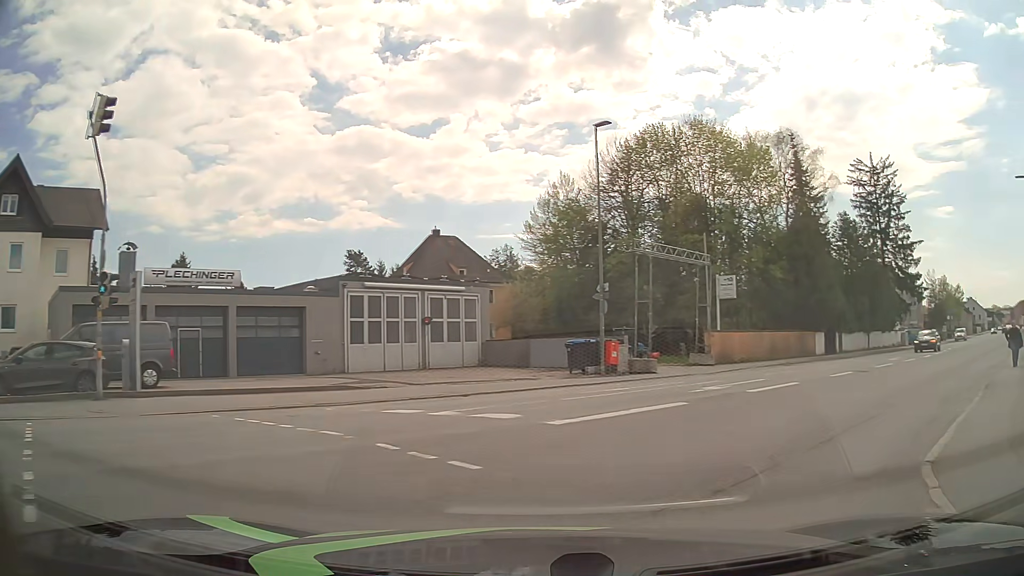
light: Day
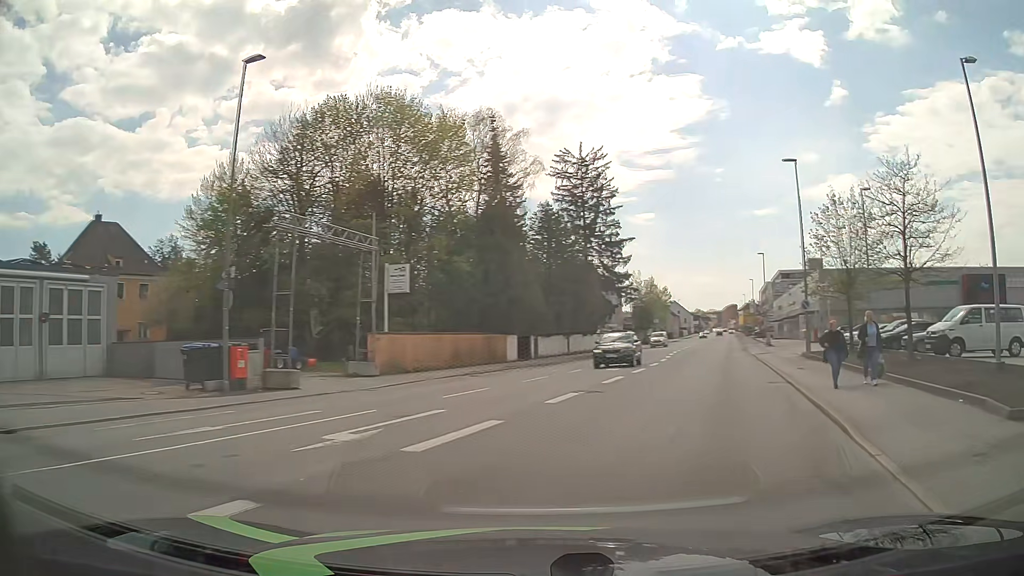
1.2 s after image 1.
(+1.8, +7.1) m; +29°
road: tertiary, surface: asphalt
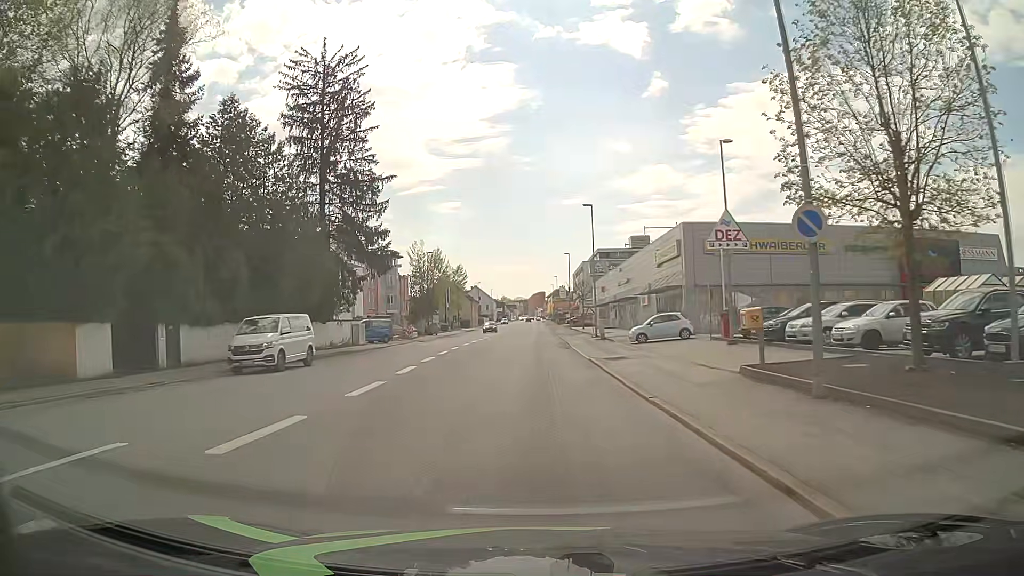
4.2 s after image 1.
(+5.9, +24.3) m; +15°
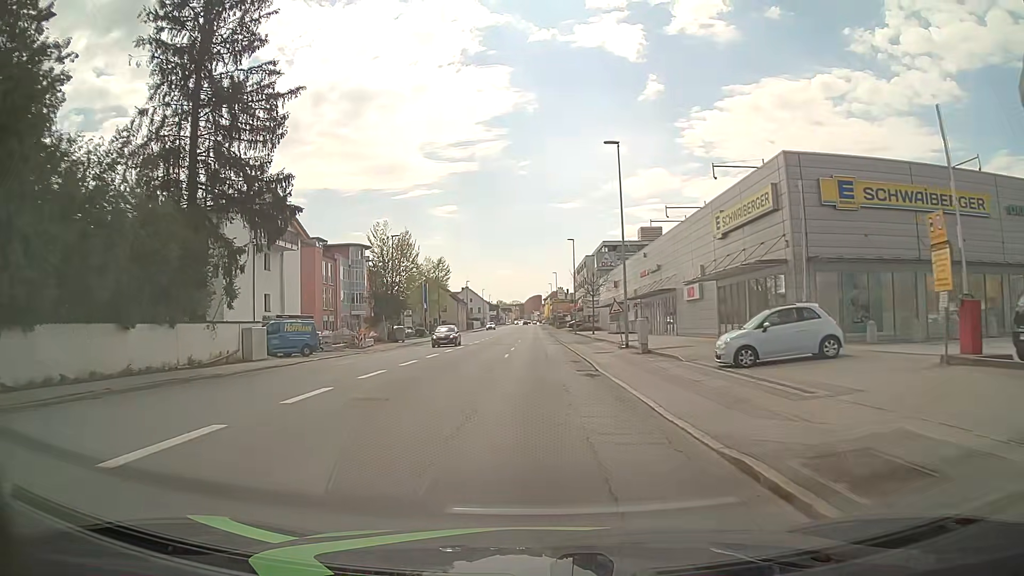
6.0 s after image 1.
(+0.1, +19.3) m; +1°
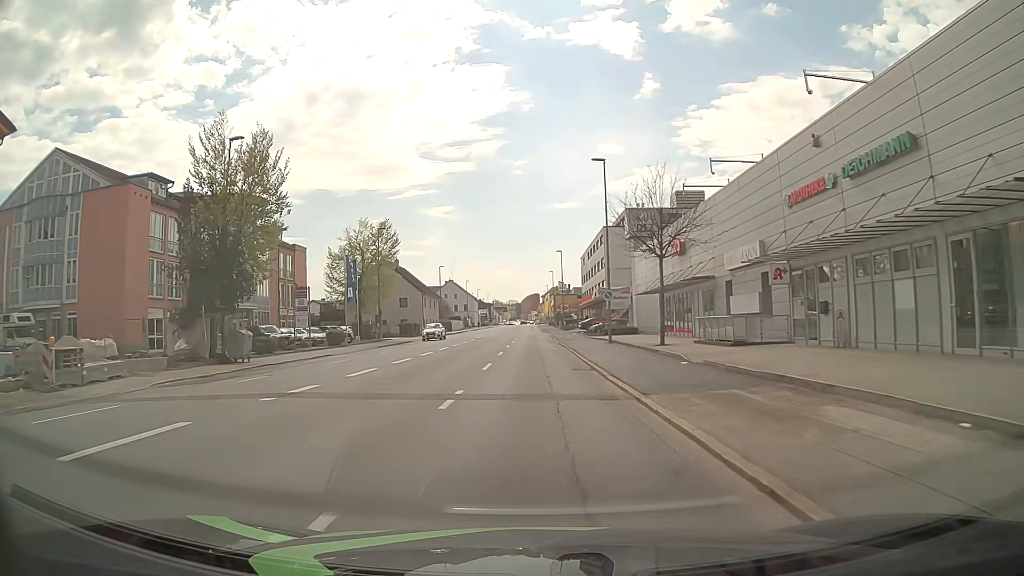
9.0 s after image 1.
(-0.1, +36.3) m; 0°
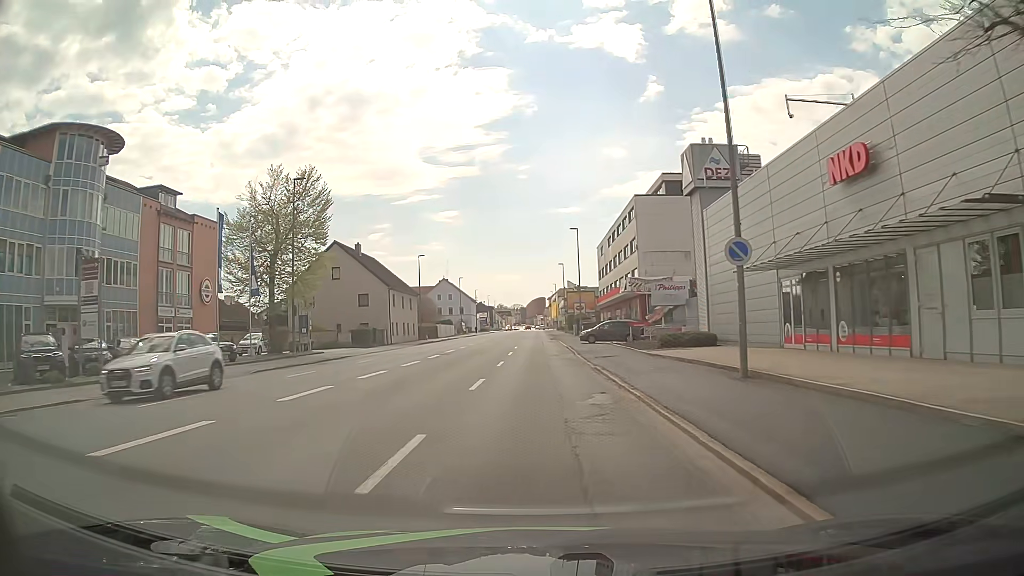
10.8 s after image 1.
(-0.1, +23.6) m; -1°
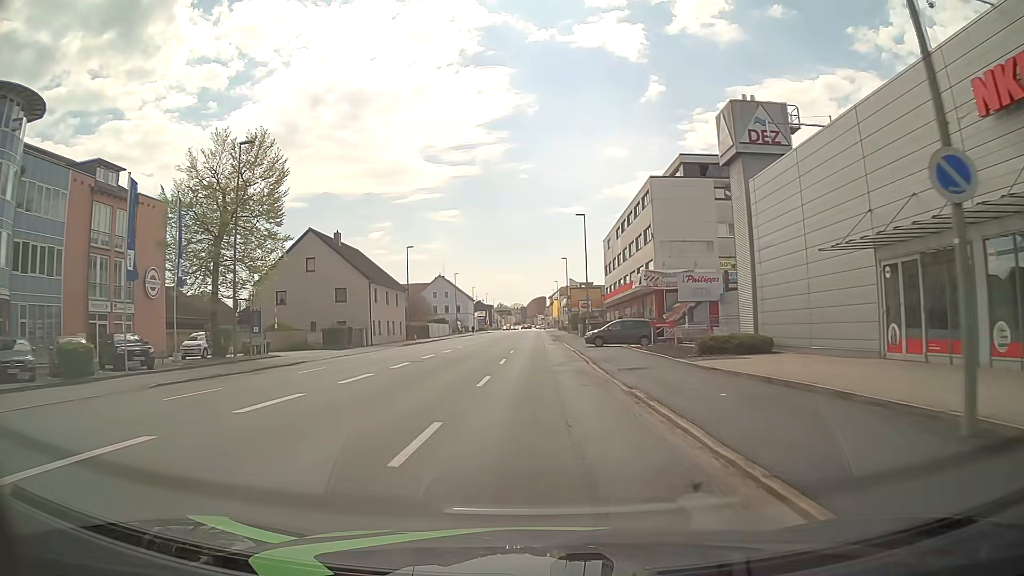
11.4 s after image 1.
(0.0, +8.0) m; 0°
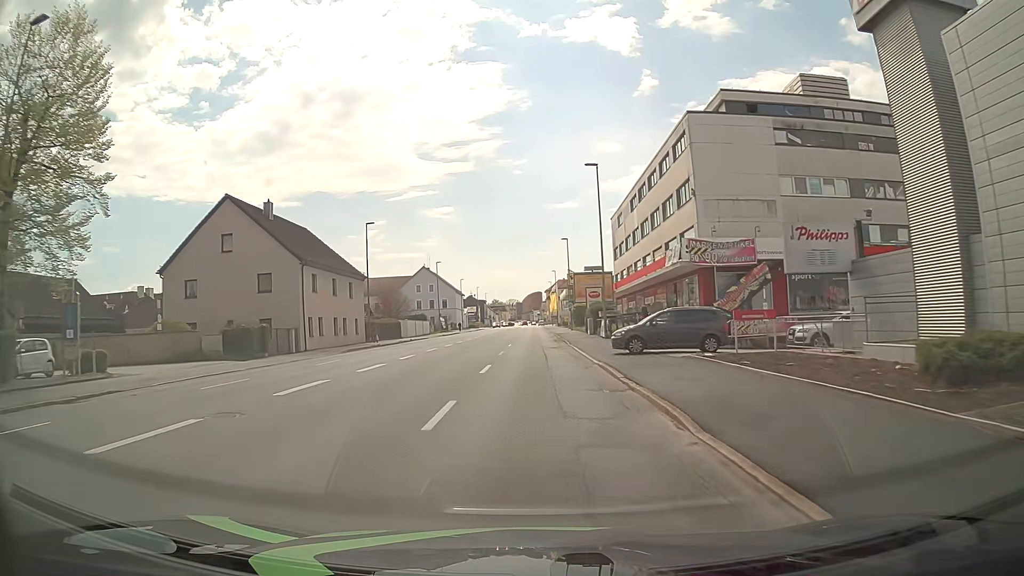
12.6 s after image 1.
(+0.1, +16.1) m; 0°
(0, +10) (0, +20) (0, +30) (0, +40) (0, +50) (0, +60) (0, +70) (0, +80) (0, +90) (0, +100) m
